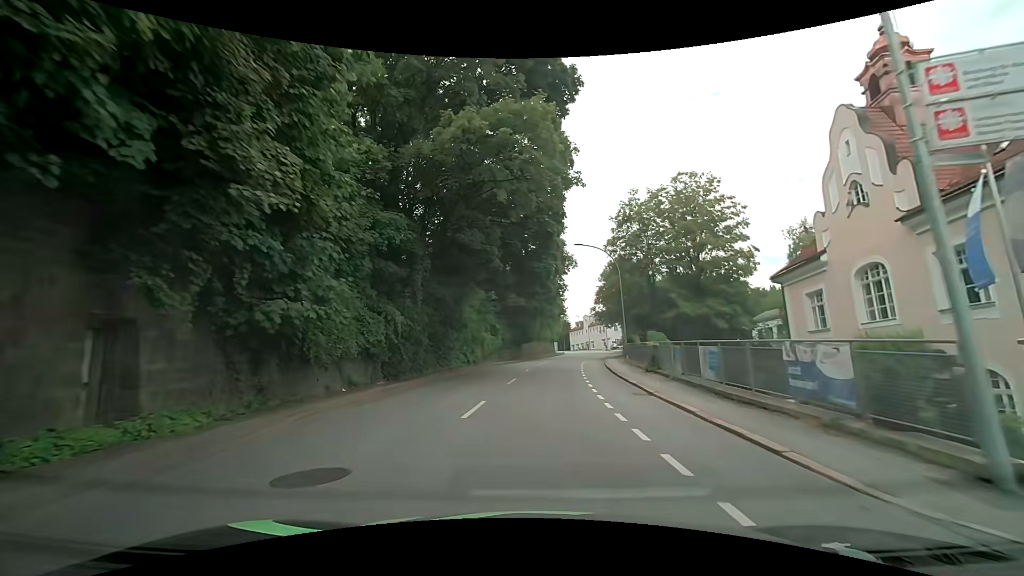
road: tertiary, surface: asphalt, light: Day
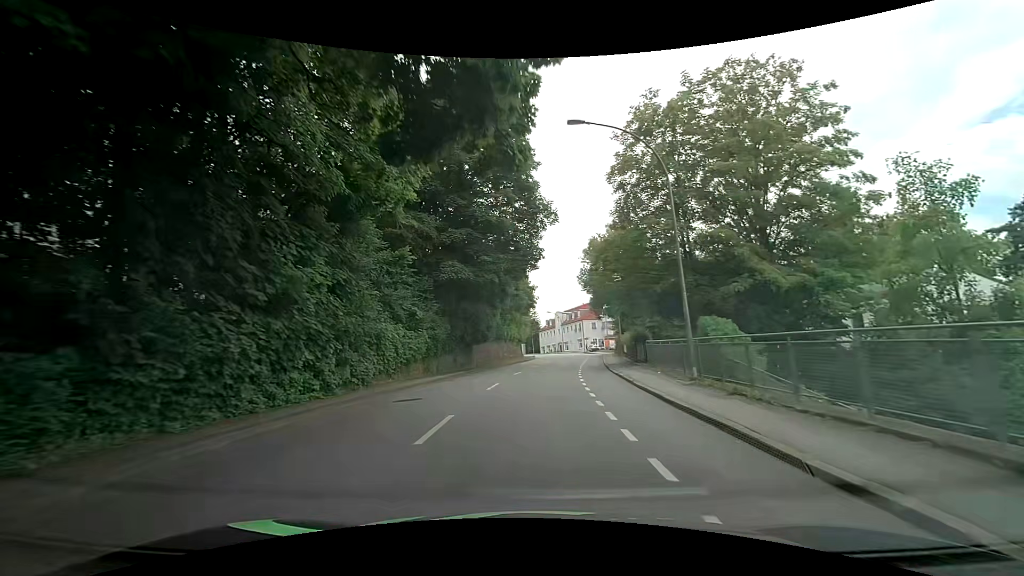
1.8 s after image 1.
(+0.7, +20.6) m; +4°
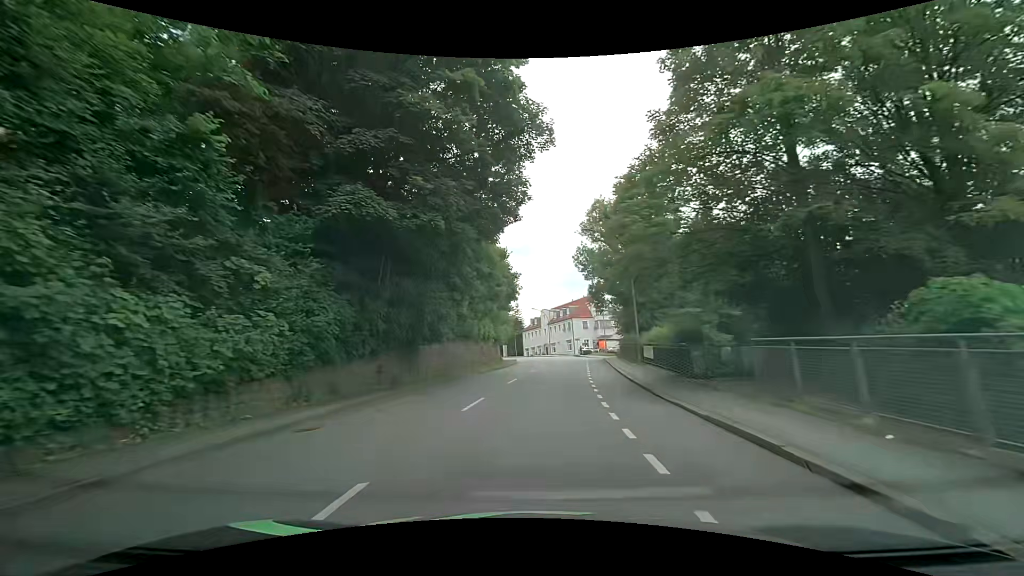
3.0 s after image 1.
(+0.2, +13.8) m; +1°
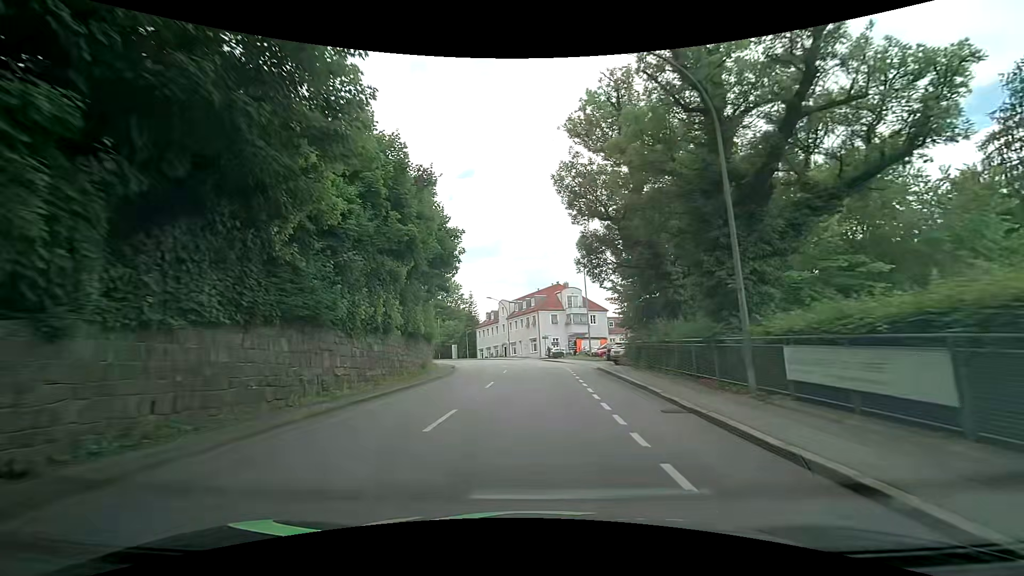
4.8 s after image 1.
(+0.8, +20.7) m; +5°
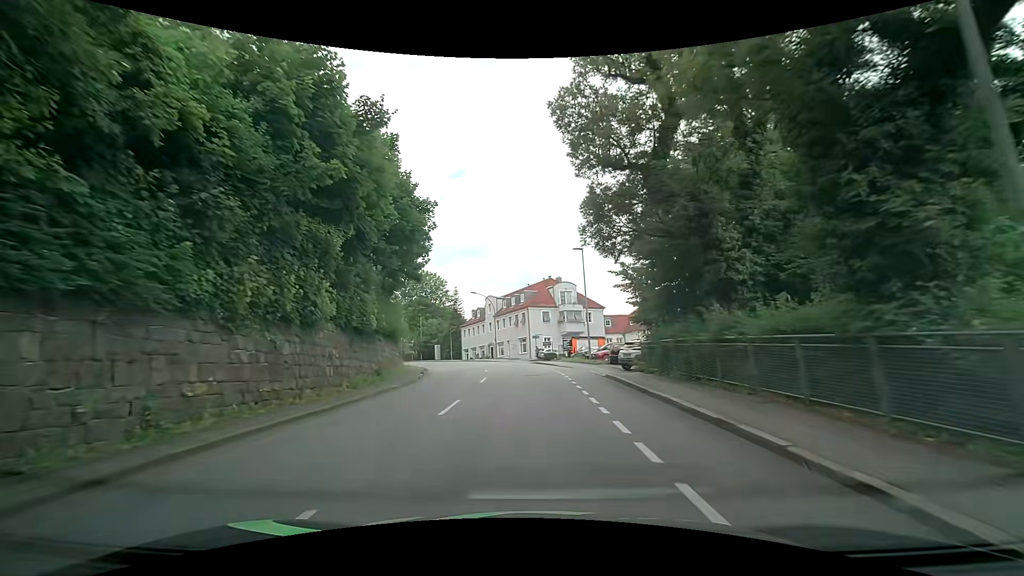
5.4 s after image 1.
(0.0, +6.9) m; +1°
